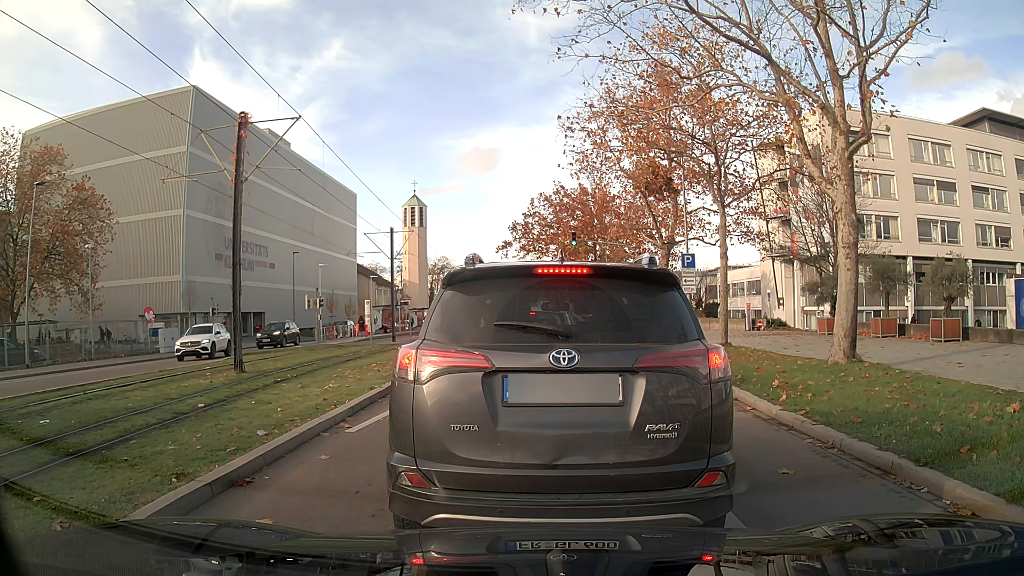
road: secondary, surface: asphalt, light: Day
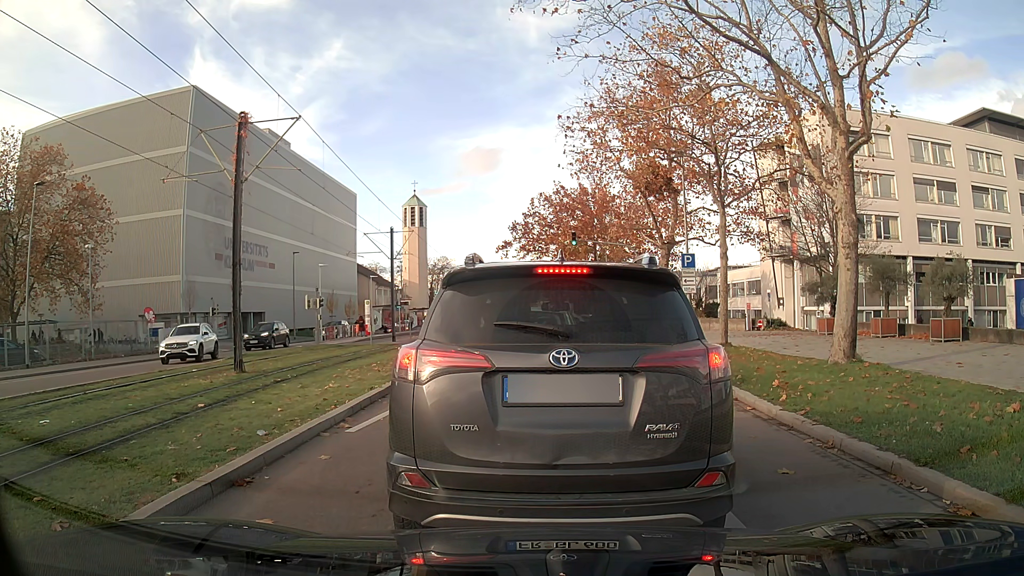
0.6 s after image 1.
(0.0, 0.0) m; 0°
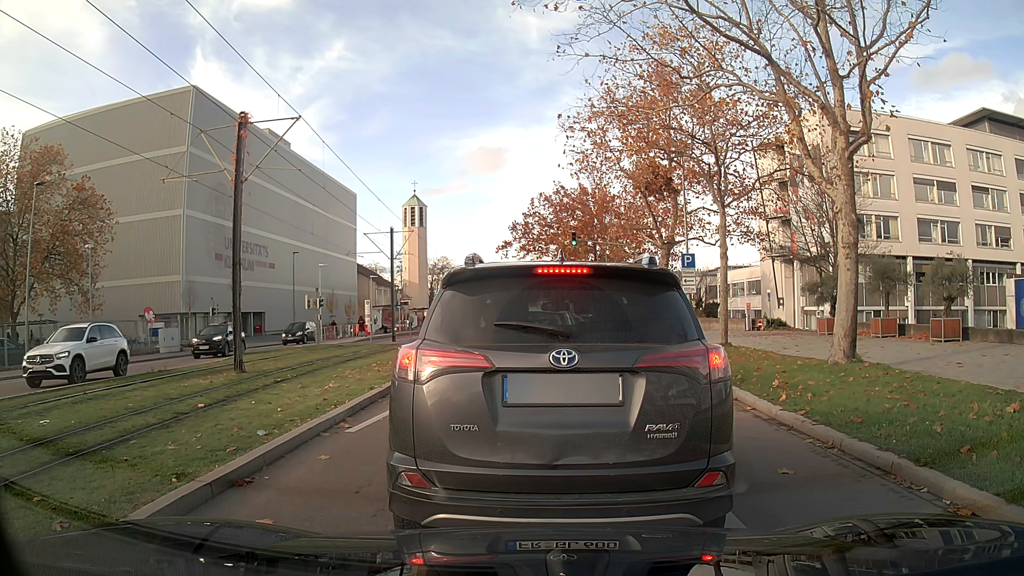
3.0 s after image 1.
(0.0, 0.0) m; 0°
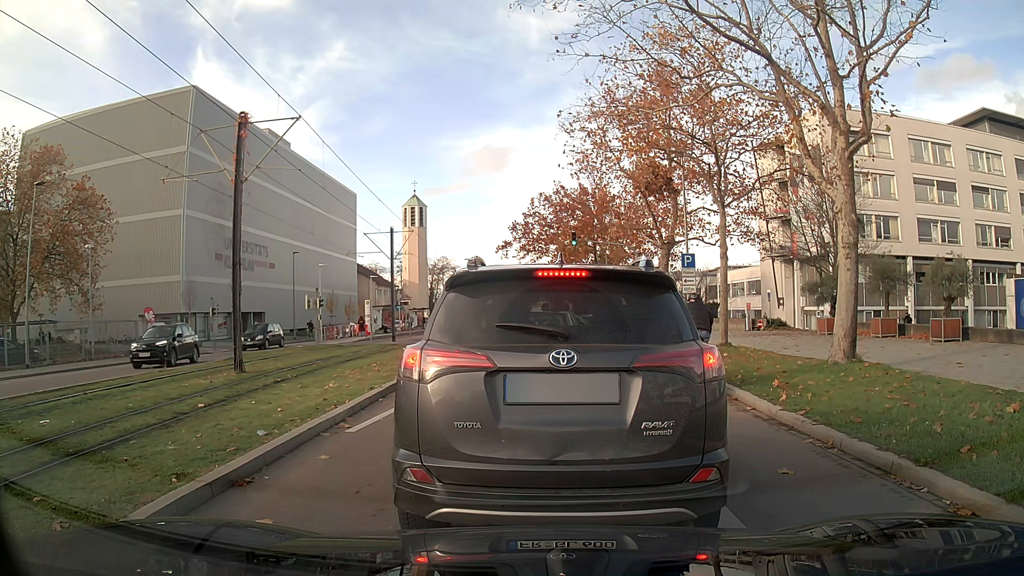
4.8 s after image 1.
(0.0, 0.0) m; 0°
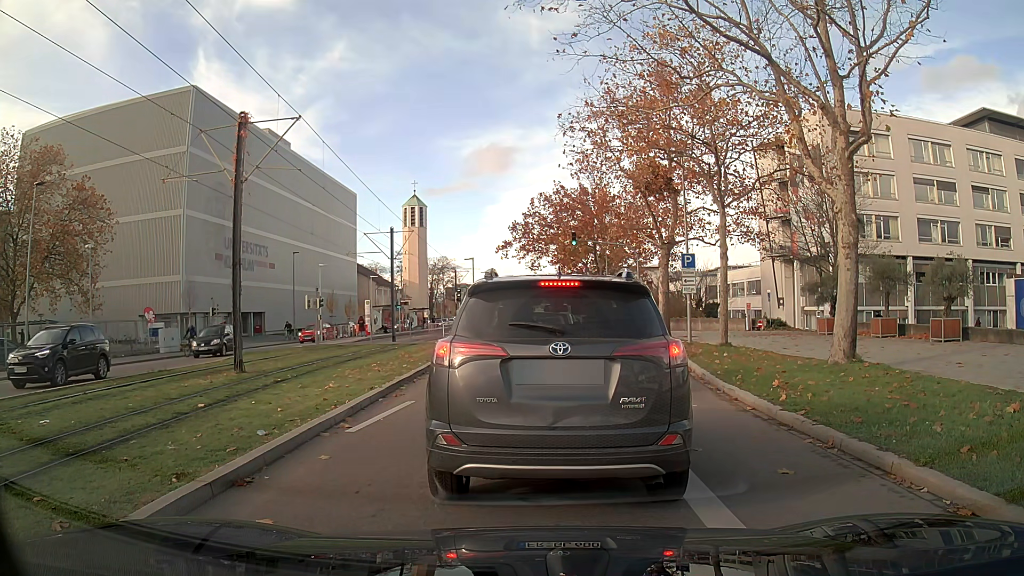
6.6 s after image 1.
(0.0, 0.0) m; 0°
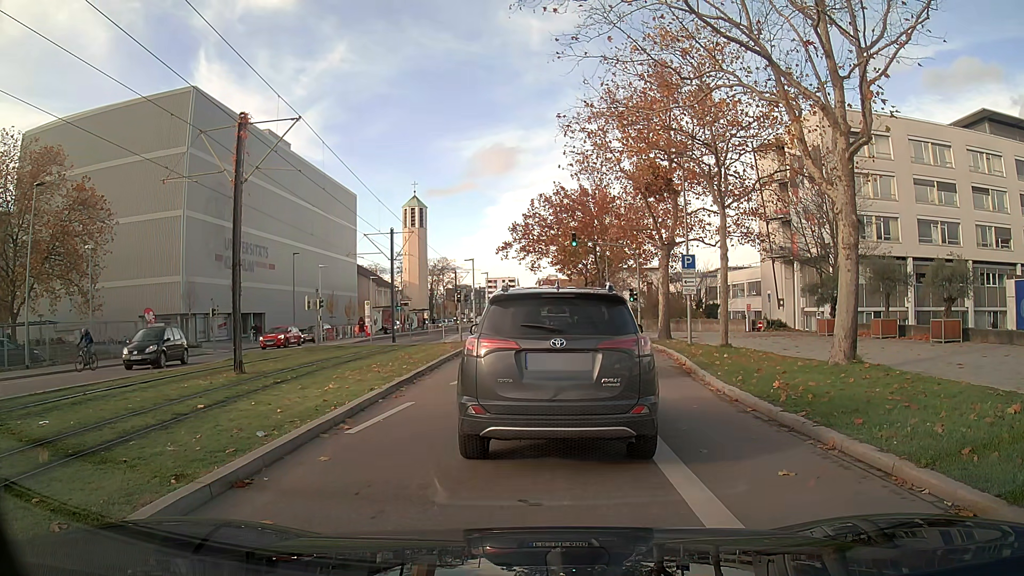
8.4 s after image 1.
(0.0, 0.0) m; 0°
(0, +10) (+1, +20) (+2, +30) (+3, +40) (+3, +50) (+3, +60) (+3, +70) (+3, +80) (+4, +90) (+4, +100) m
